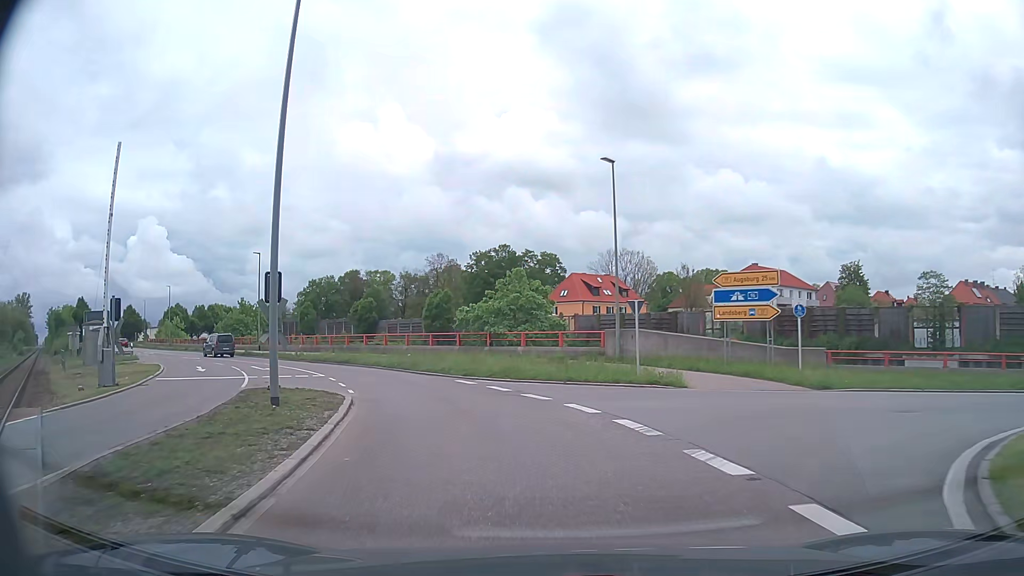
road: secondary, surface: asphalt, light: Day
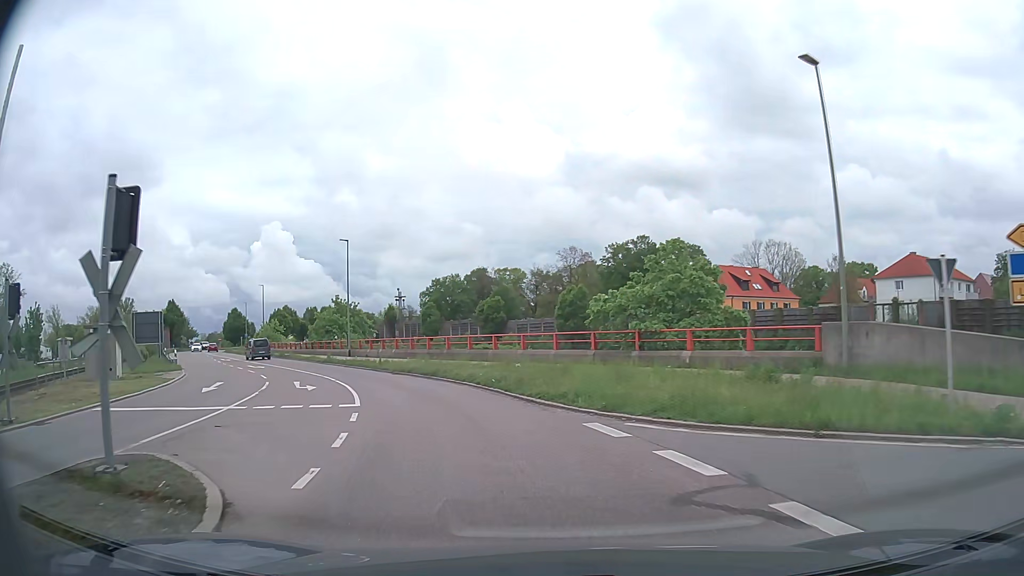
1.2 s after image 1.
(-1.2, +11.2) m; -12°
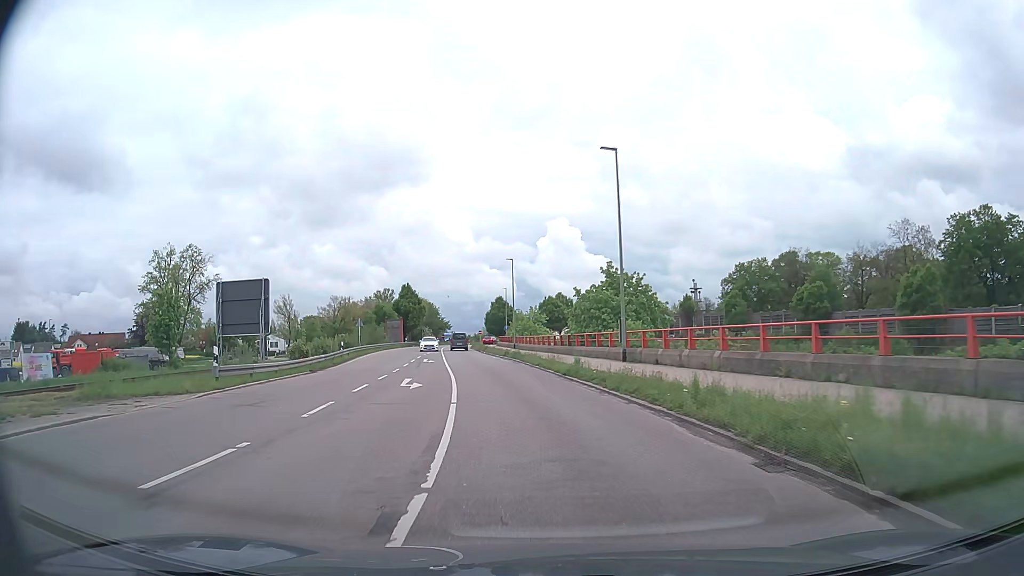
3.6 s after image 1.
(-5.6, +23.7) m; -25°
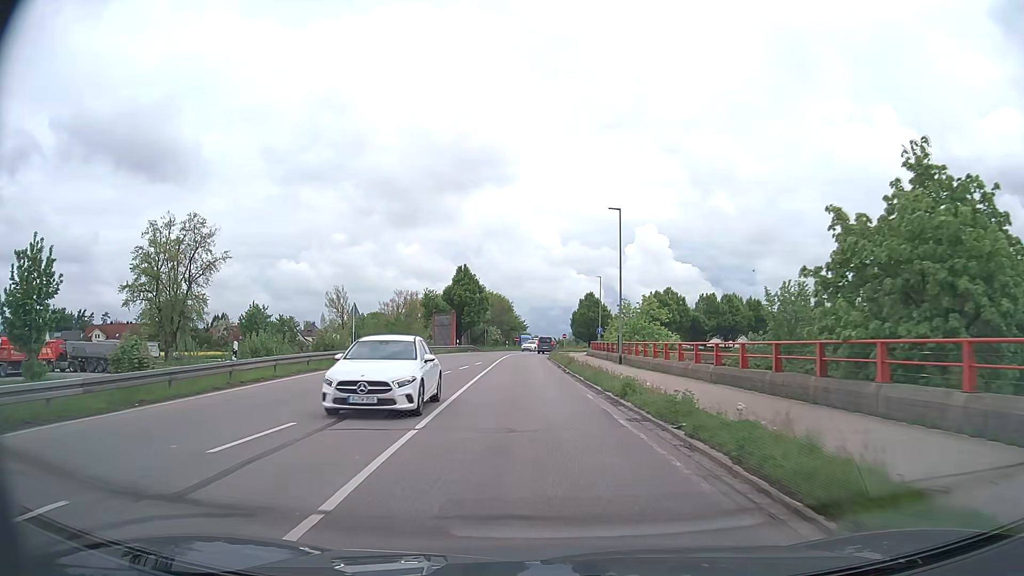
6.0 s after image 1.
(-2.6, +28.2) m; -8°
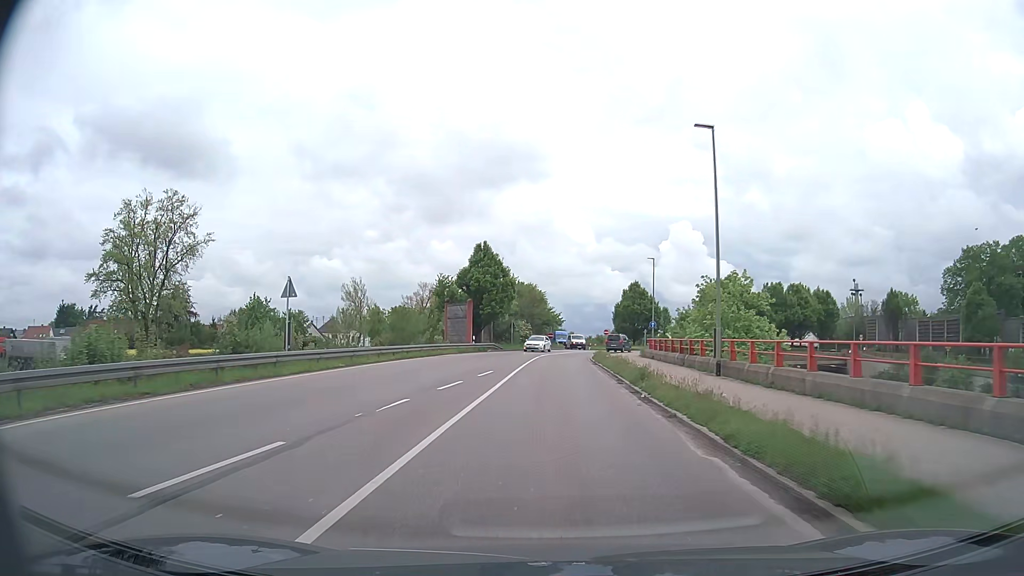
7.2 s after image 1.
(-0.4, +15.0) m; -3°
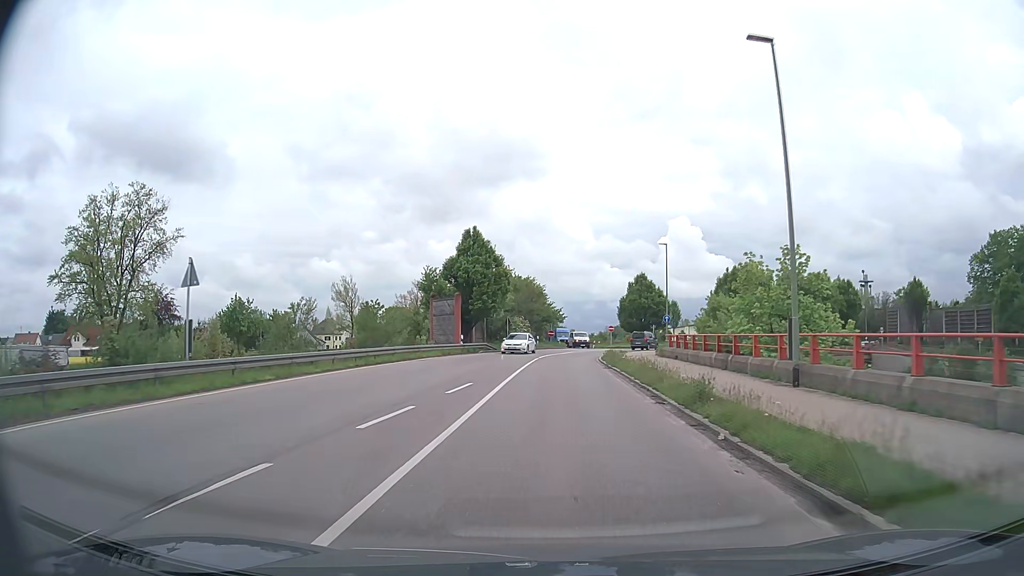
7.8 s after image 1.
(0.0, +7.3) m; 0°
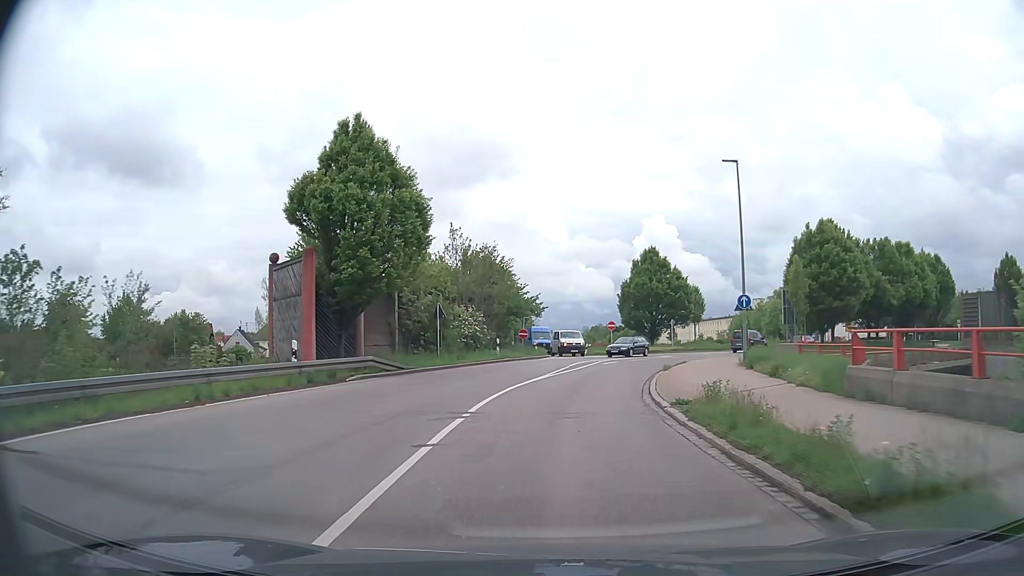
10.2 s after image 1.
(+0.4, +27.1) m; +2°
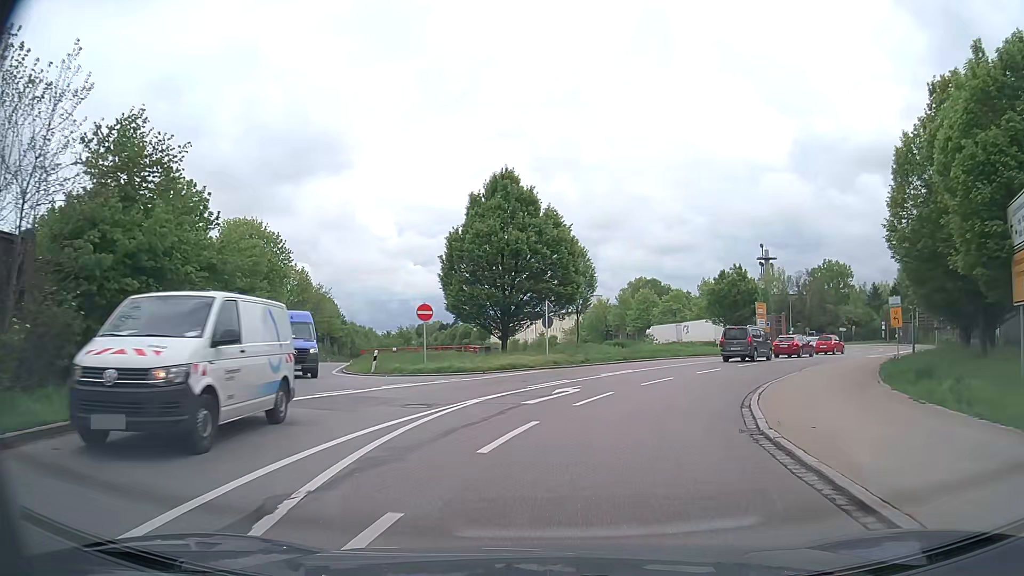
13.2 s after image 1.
(+2.8, +29.9) m; +14°
(+1, +10) (+2, +20) (+6, +29) (+11, +38) (+17, +46) (+22, +54) (+24, +64) (+22, +74) (+20, +83) (+17, +93) m
